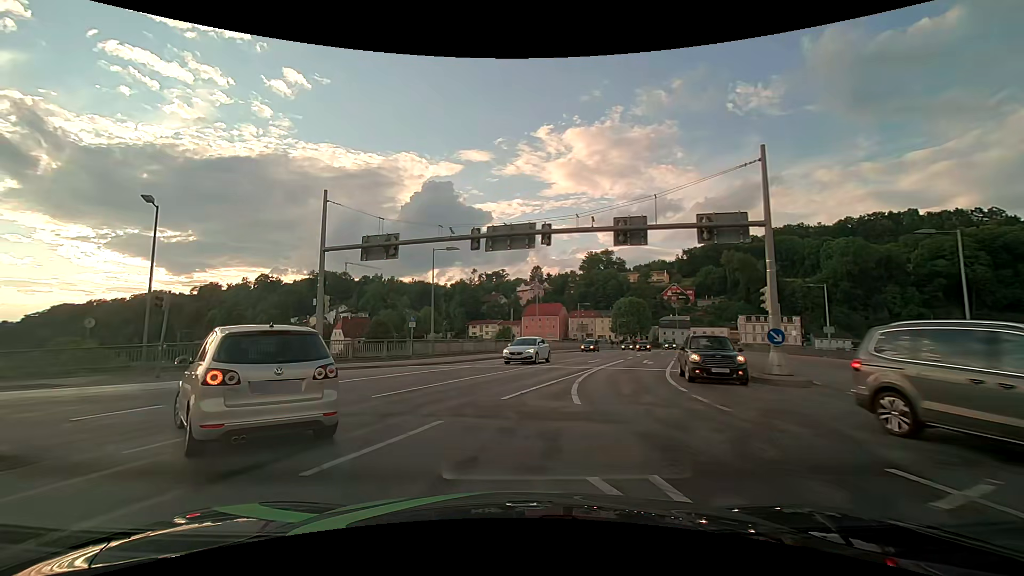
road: primary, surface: asphalt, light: Day
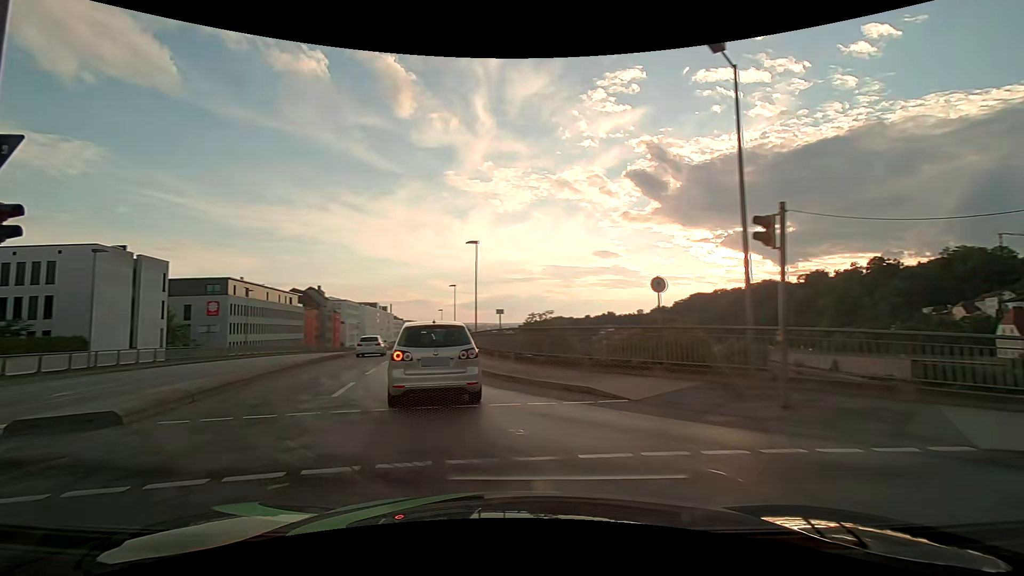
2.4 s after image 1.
(-7.4, +13.6) m; -63°
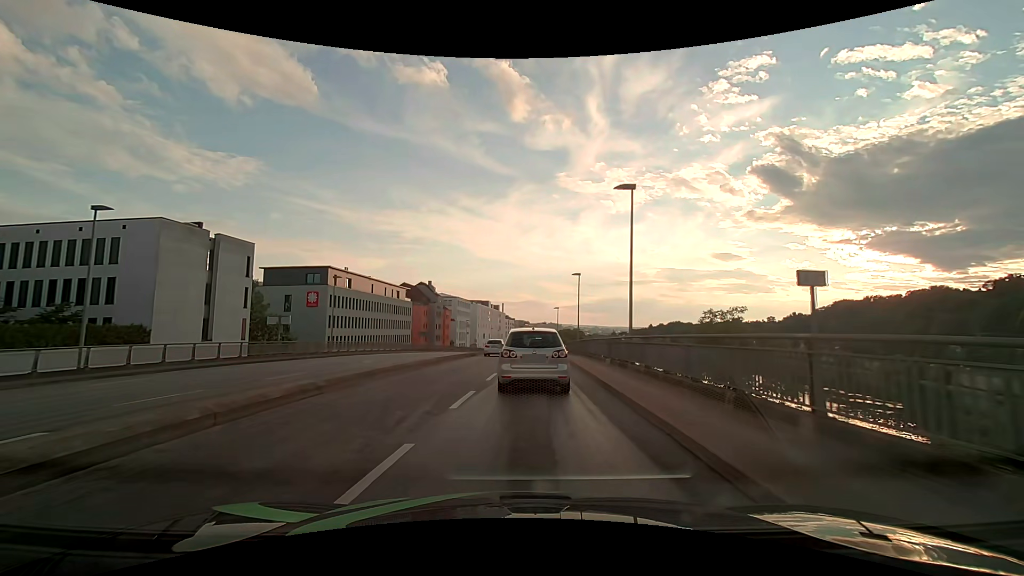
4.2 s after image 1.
(-2.5, +14.1) m; -13°
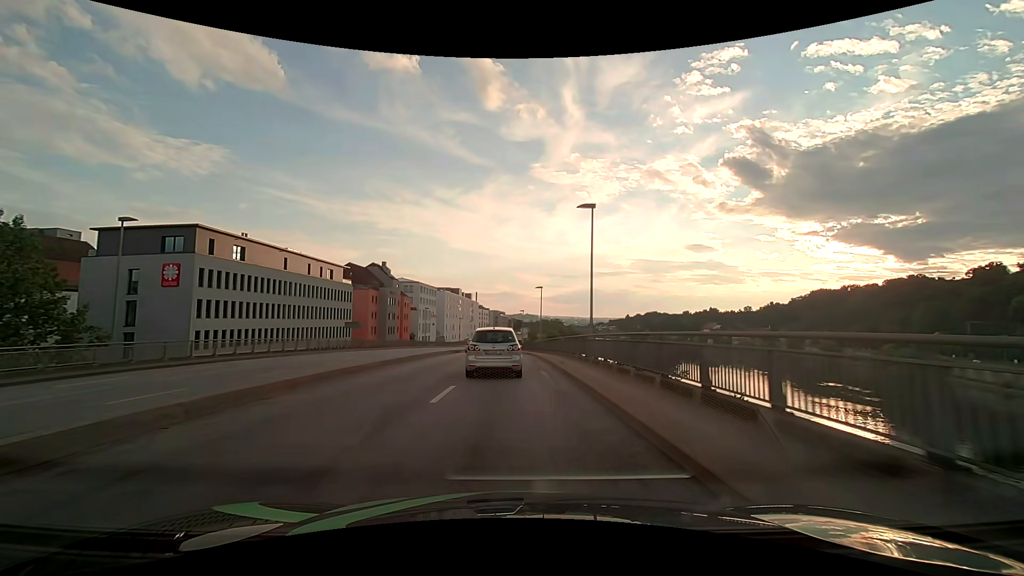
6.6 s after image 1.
(+1.1, +24.1) m; +3°
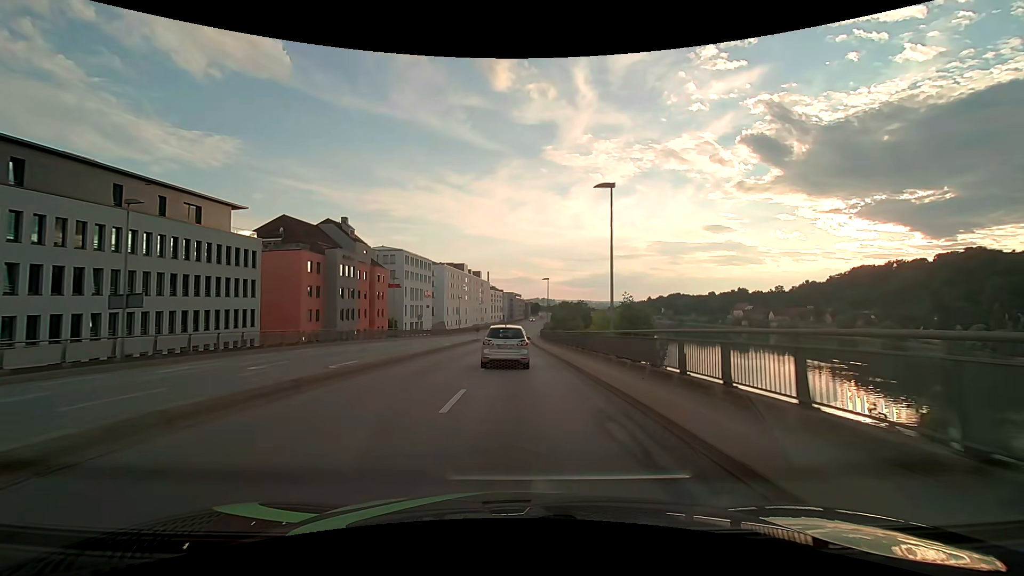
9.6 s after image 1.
(-0.5, +38.0) m; -2°
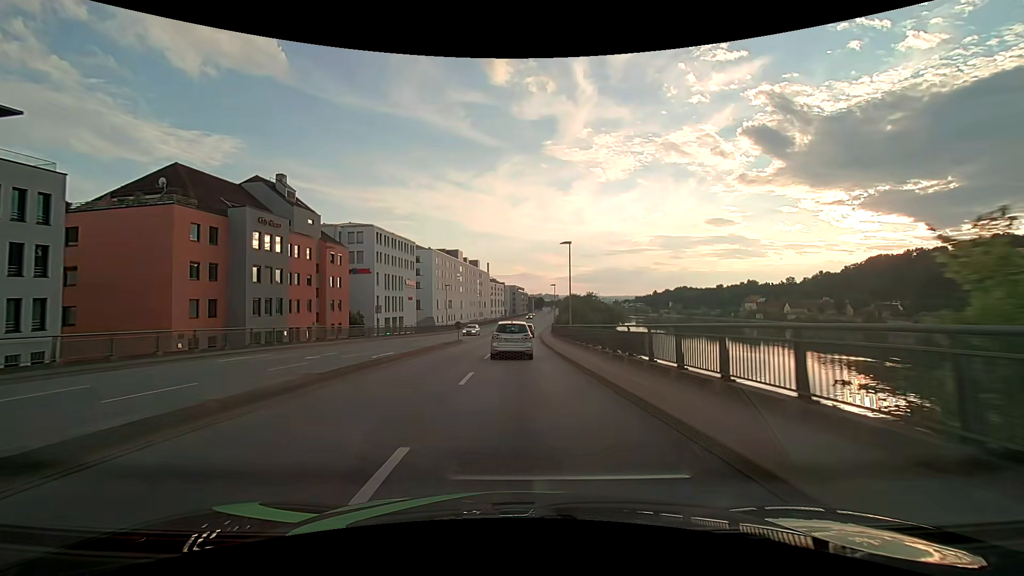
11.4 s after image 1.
(-0.1, +23.5) m; 0°
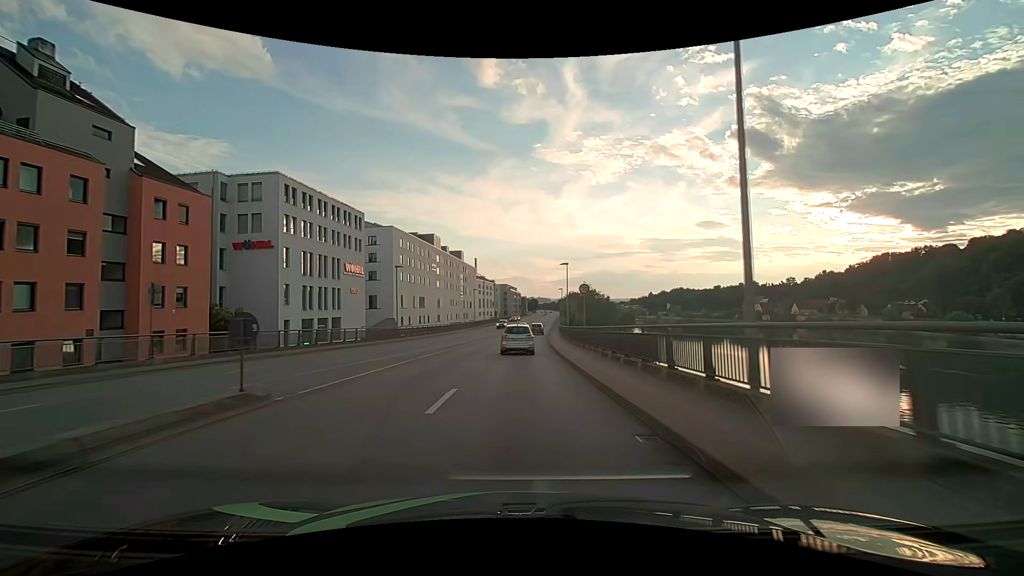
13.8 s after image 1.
(+0.1, +30.8) m; +1°
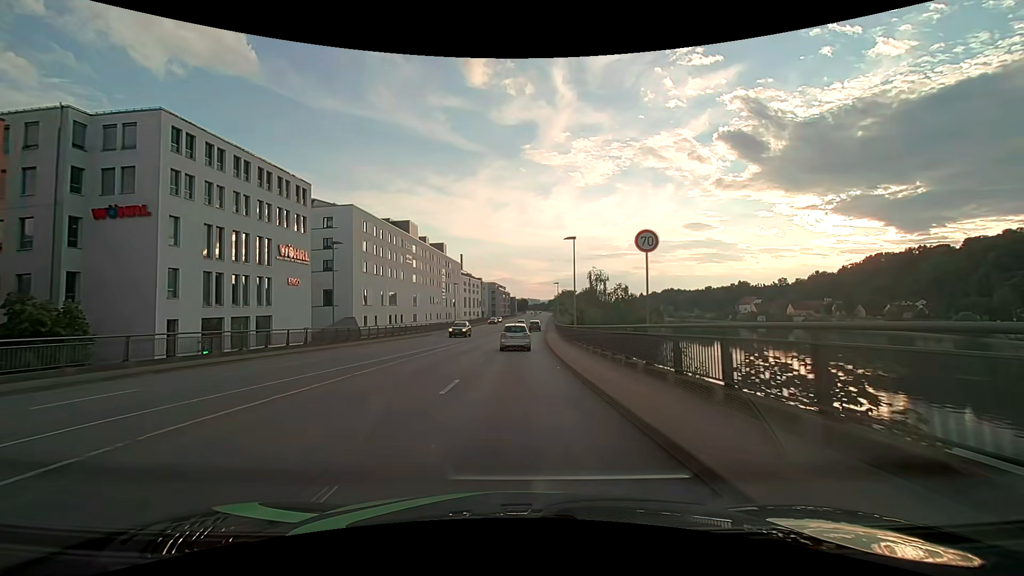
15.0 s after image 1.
(+0.2, +15.6) m; +1°
(0, +10) (0, +20) (+1, +30) (+1, +40) (+1, +50) (+2, +60) (+2, +70) (+3, +80) (+4, +90) (+5, +100) m
